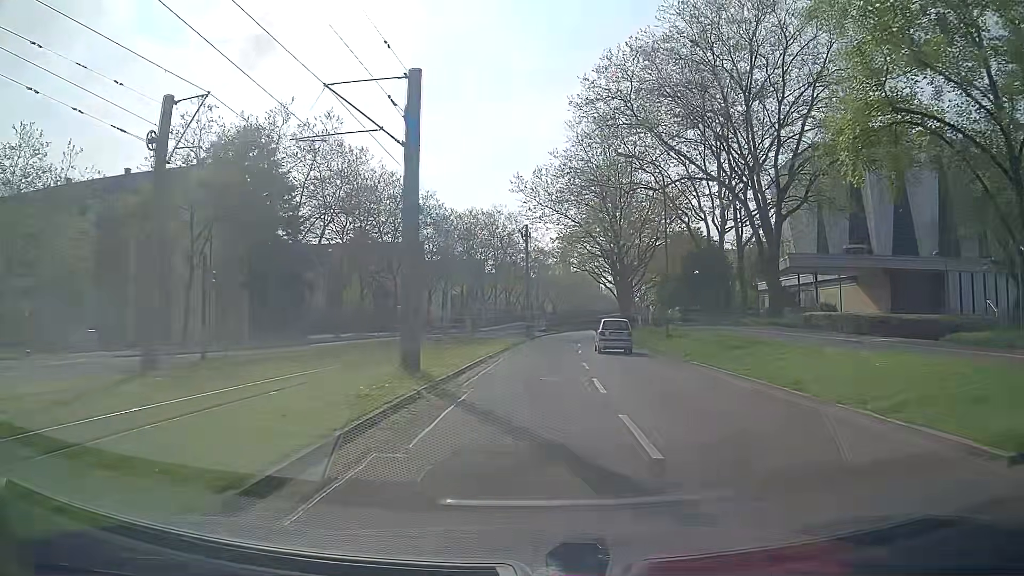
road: tertiary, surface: asphalt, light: Day
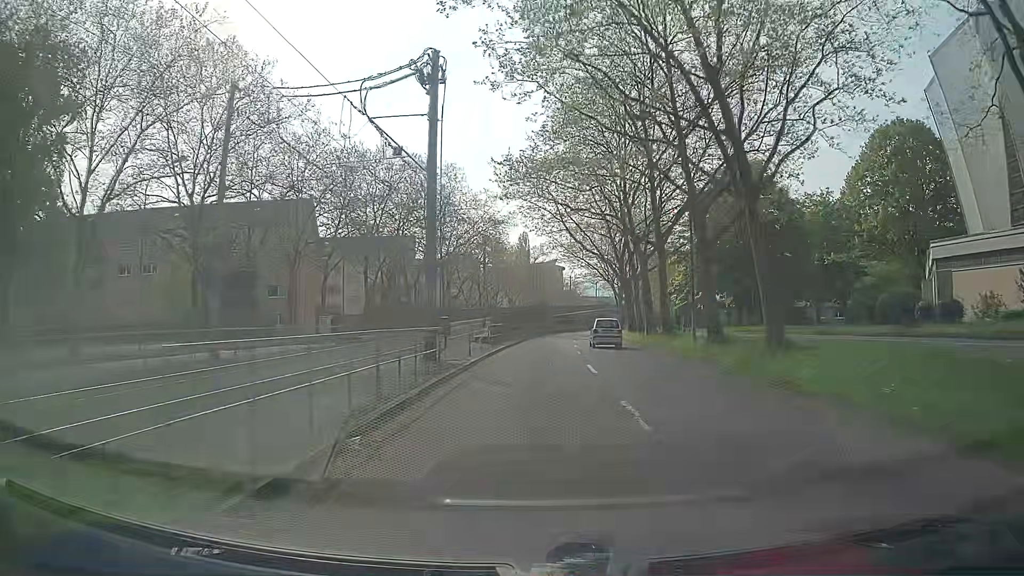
(+1.3, +38.1) m; +4°
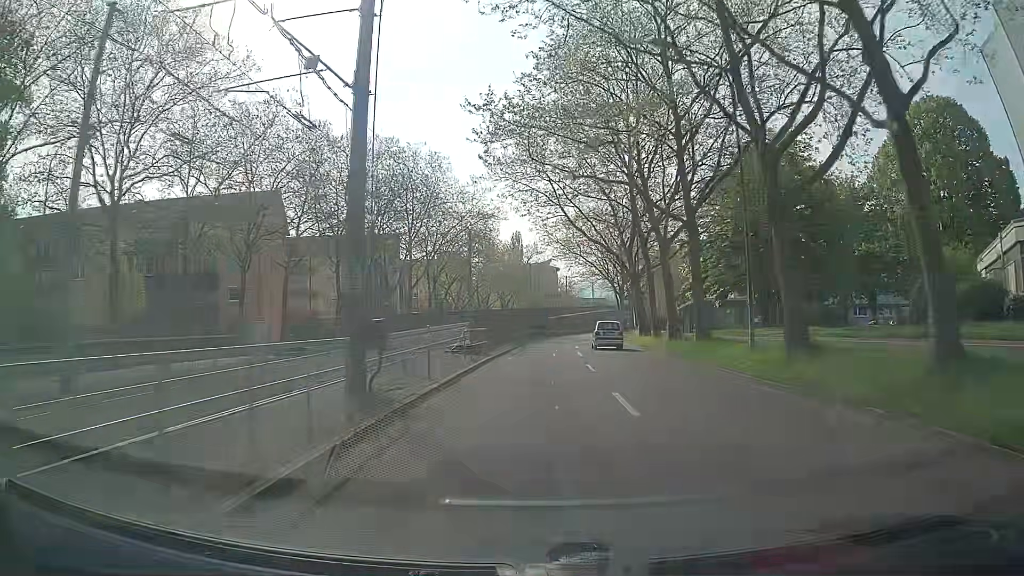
(+0.1, +7.7) m; 0°
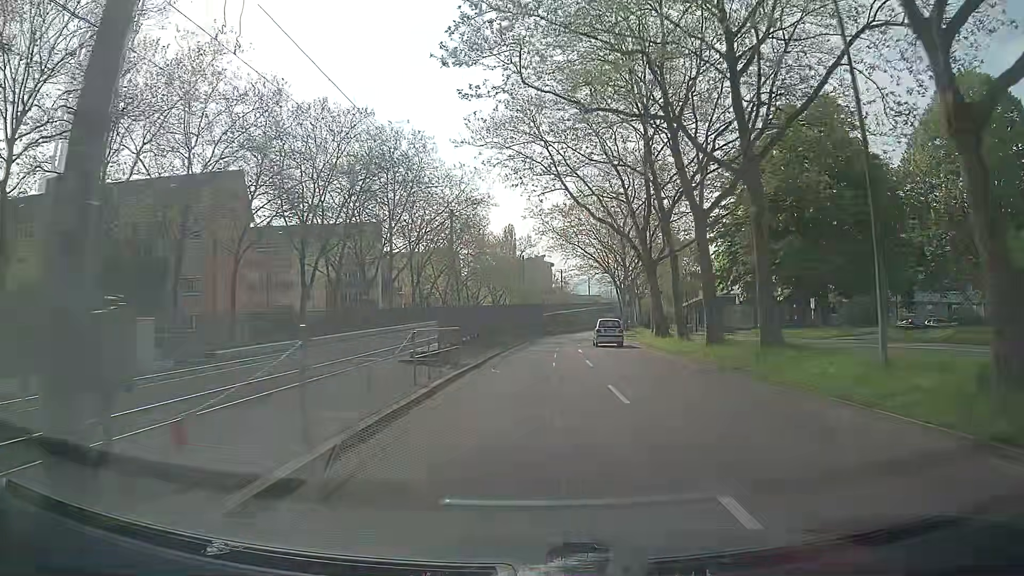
(+0.1, +7.7) m; +1°
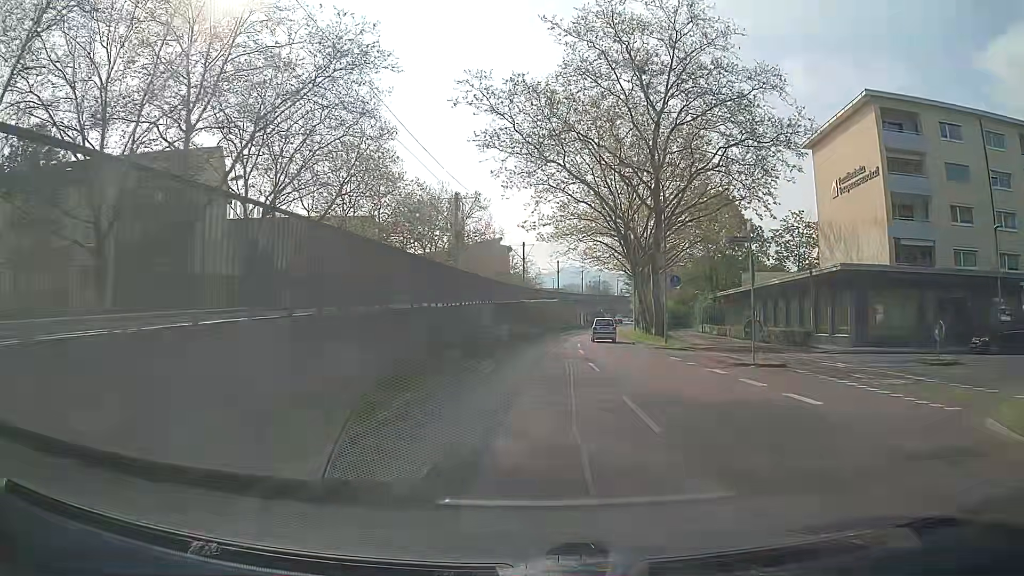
(+1.0, +38.9) m; +2°
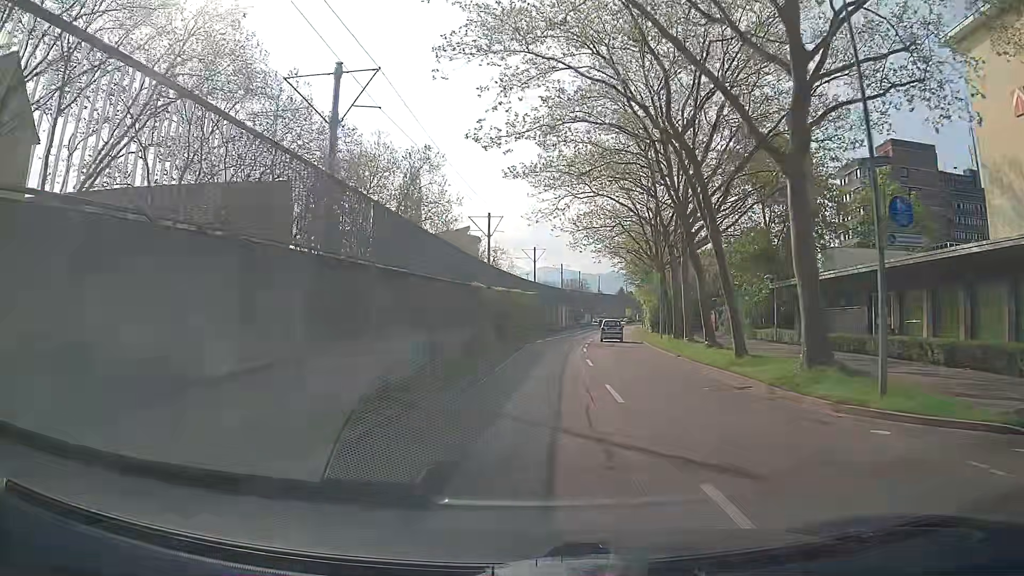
(+1.1, +23.6) m; +4°
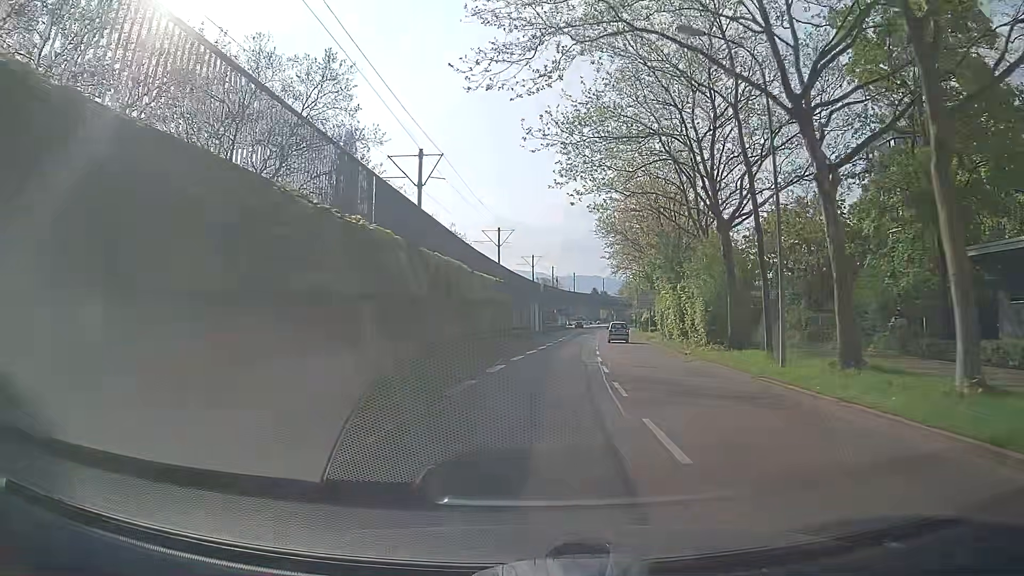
(+0.5, +23.5) m; +2°
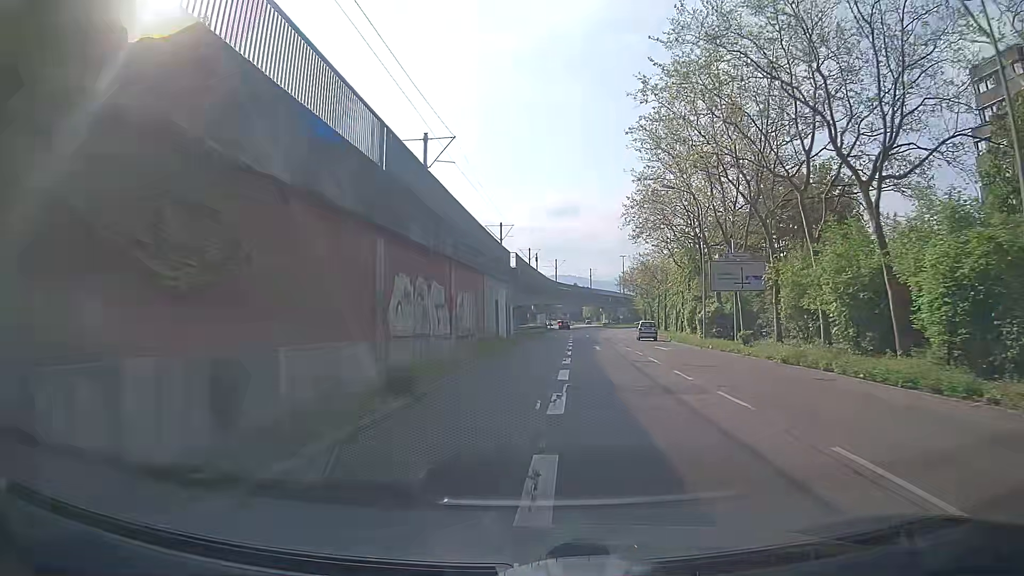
(+1.0, +38.6) m; +2°
(0, +10) (0, +20) (0, +30) (+1, +40) (+1, +50) (+2, +60) (+2, +70) (+3, +80) (+4, +90) (+4, +100) m
